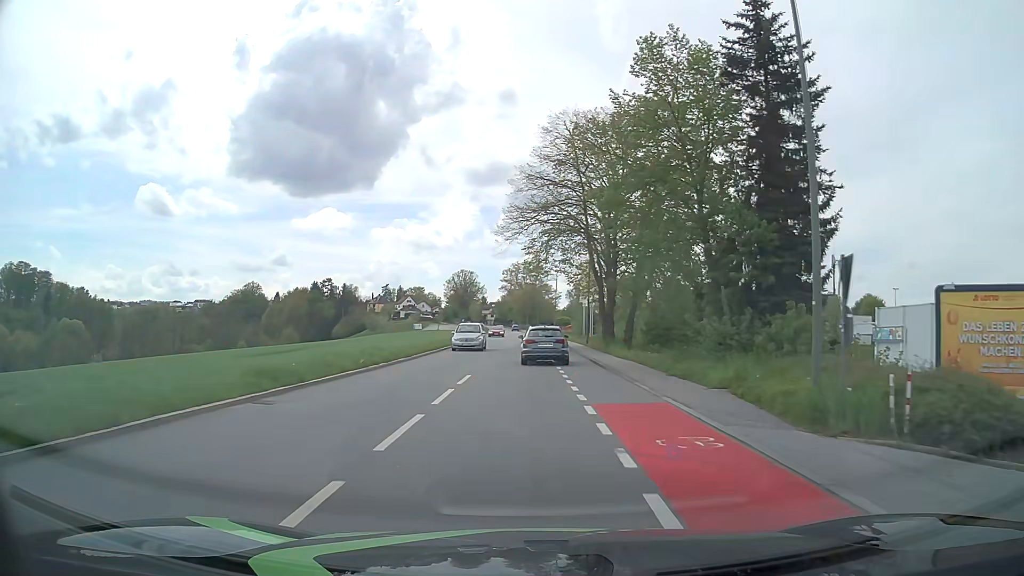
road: tertiary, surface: asphalt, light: Day
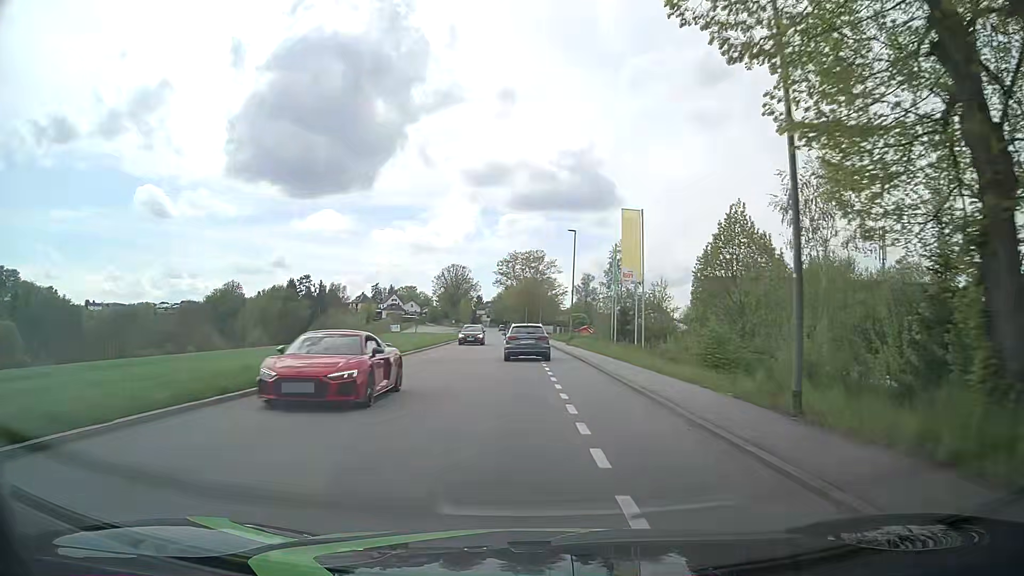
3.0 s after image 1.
(-0.1, +36.4) m; 0°
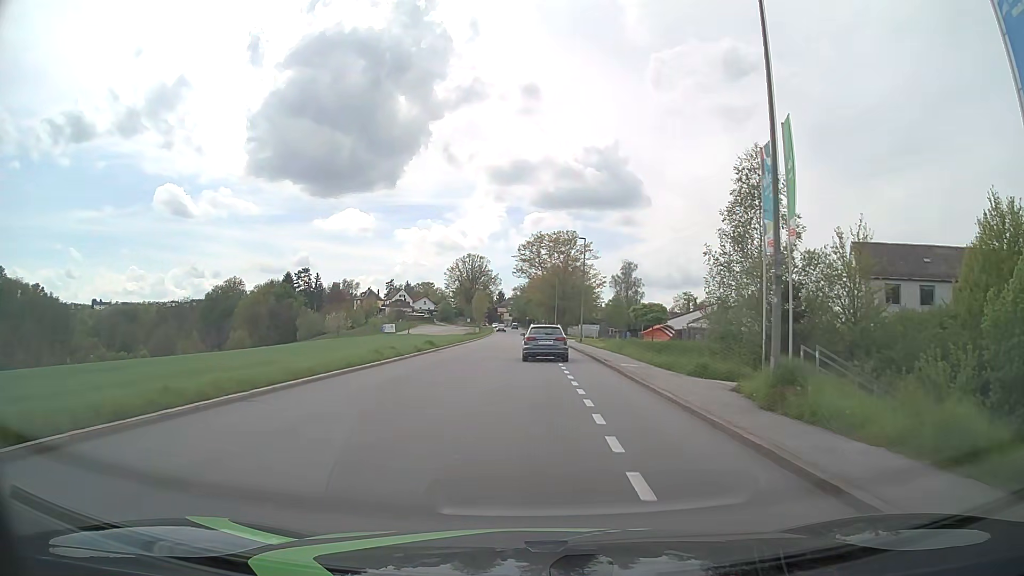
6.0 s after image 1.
(-0.6, +37.4) m; -2°
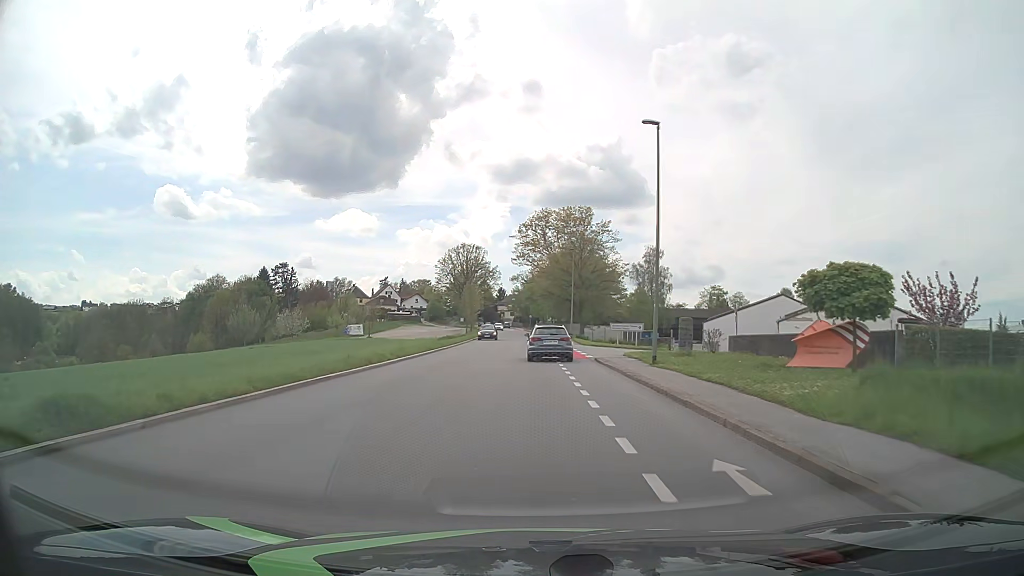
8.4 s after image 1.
(-0.1, +30.3) m; 0°
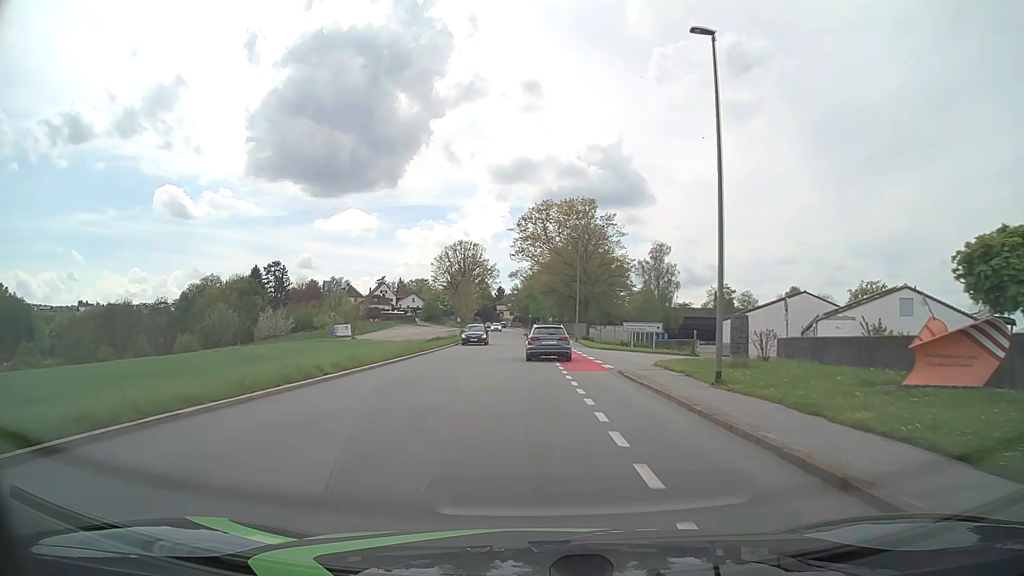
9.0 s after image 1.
(0.0, +7.6) m; 0°
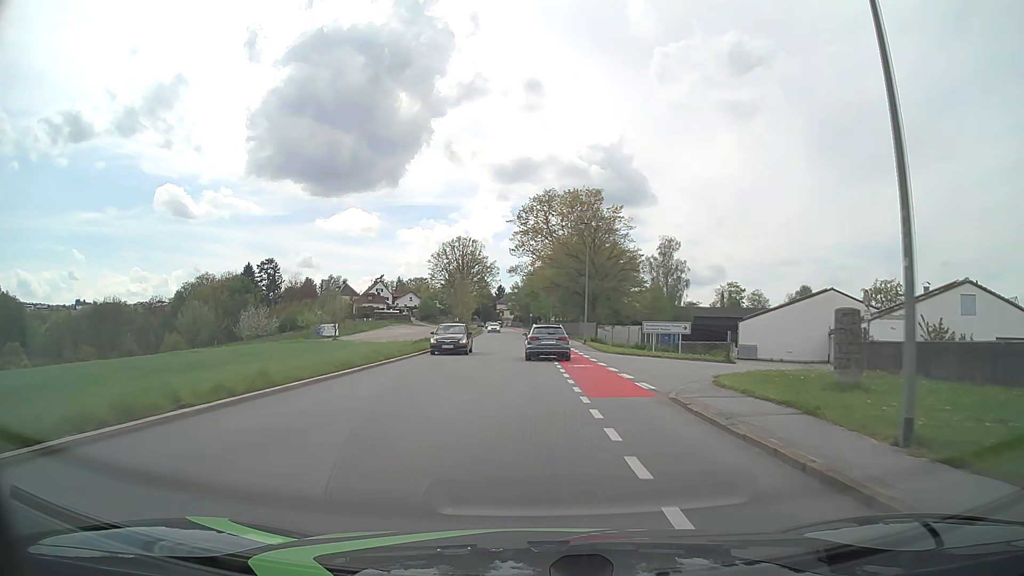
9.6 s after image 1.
(0.0, +7.6) m; 0°
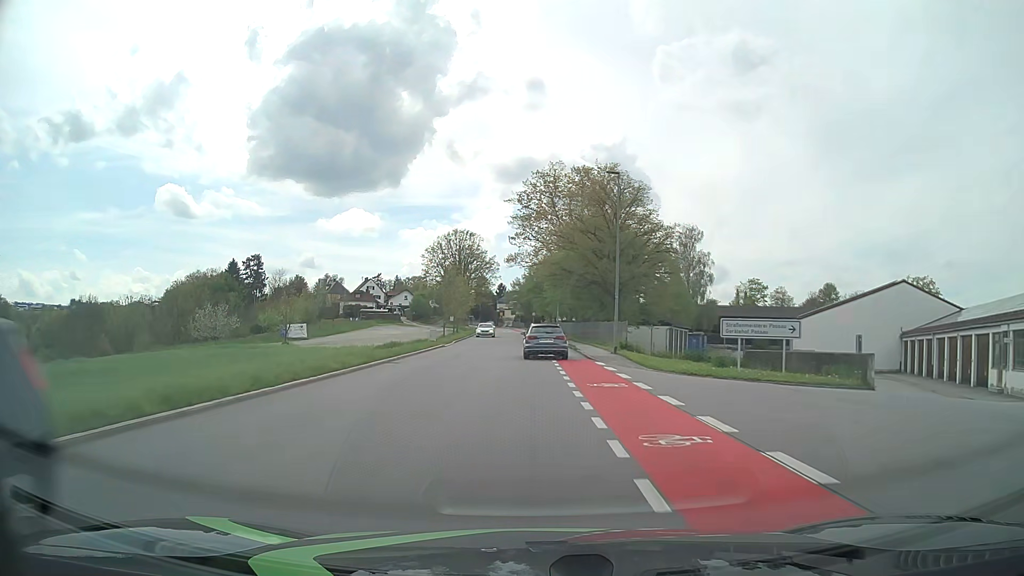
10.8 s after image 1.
(0.0, +15.2) m; 0°
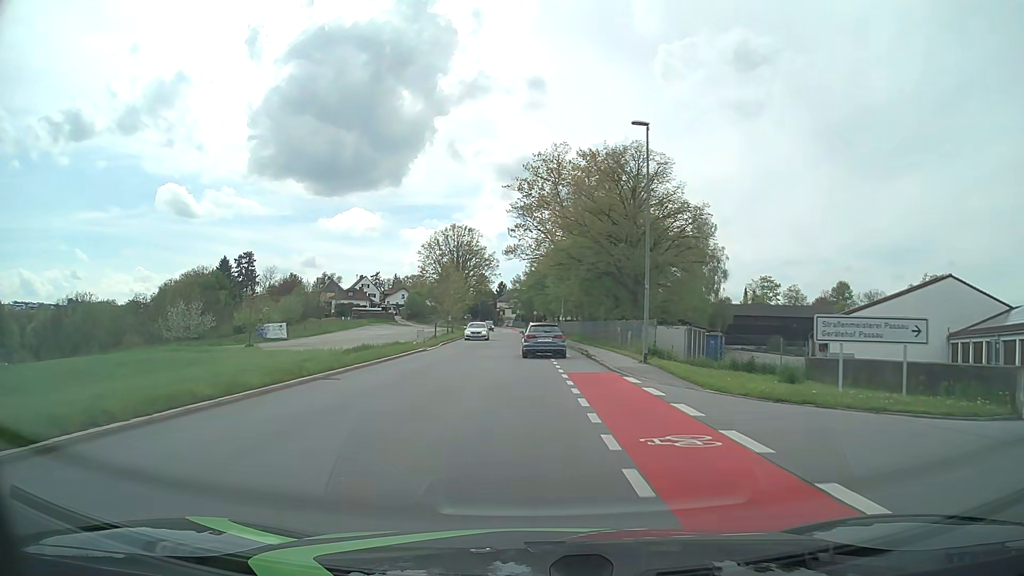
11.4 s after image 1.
(0.0, +7.6) m; 0°
(0, +10) (0, +20) (0, +30) (0, +40) (-1, +50) (-1, +60) (-2, +70) (-2, +80) (-3, +90) (-3, +100) m
